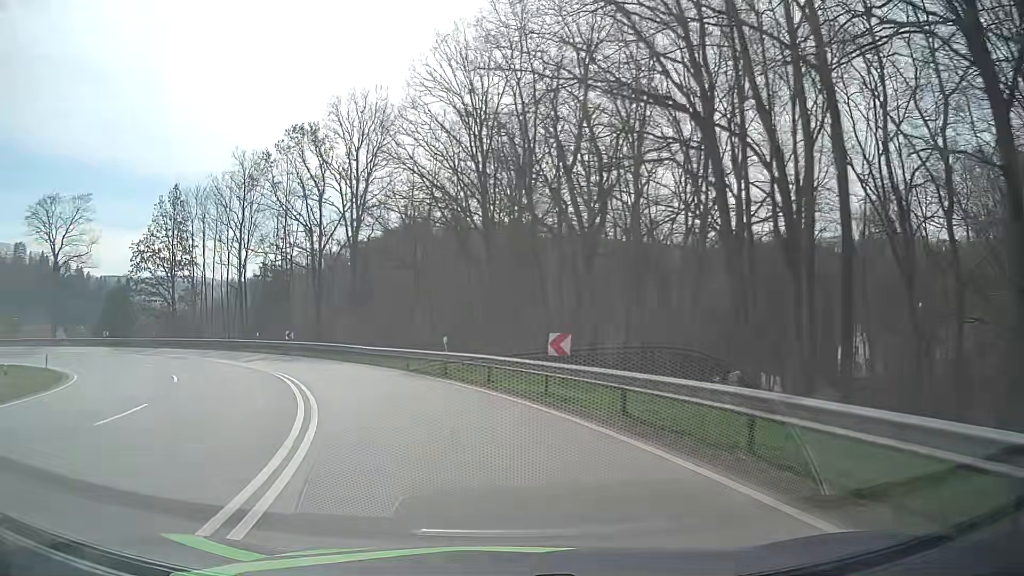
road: primary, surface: asphalt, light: Day
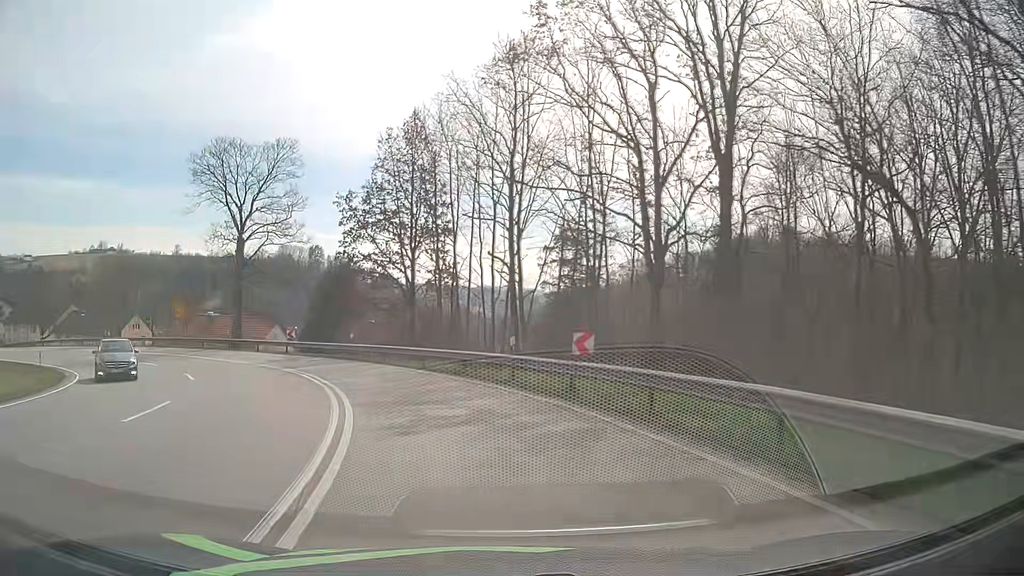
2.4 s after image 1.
(-6.7, +25.2) m; -28°
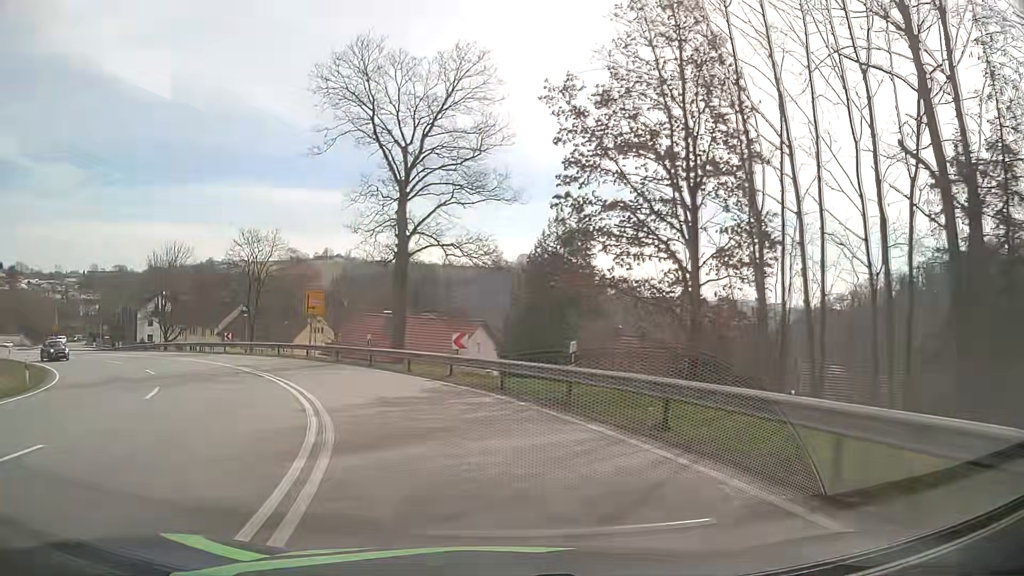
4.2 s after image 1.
(-3.7, +20.0) m; -21°
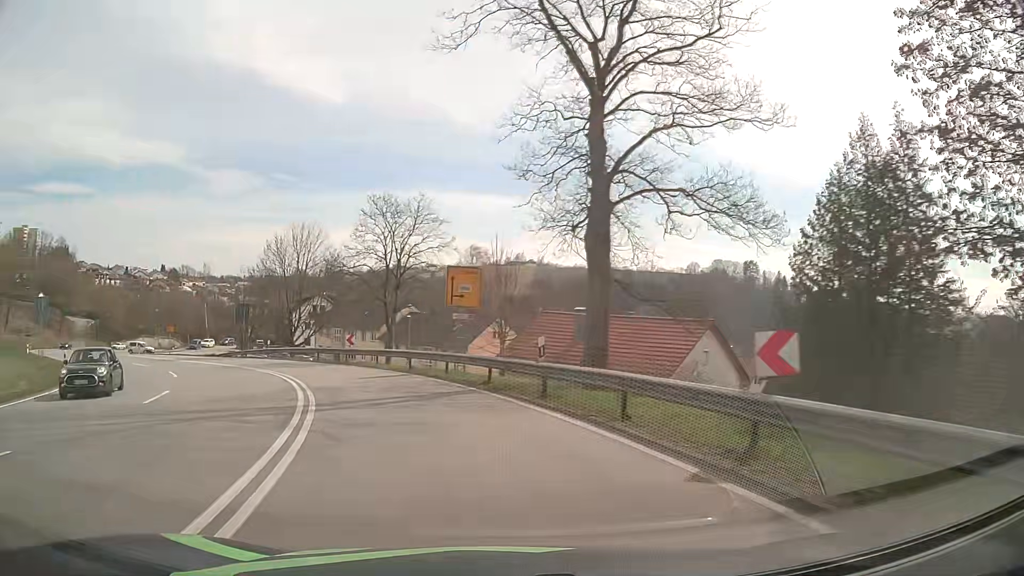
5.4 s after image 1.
(-1.8, +13.9) m; -16°
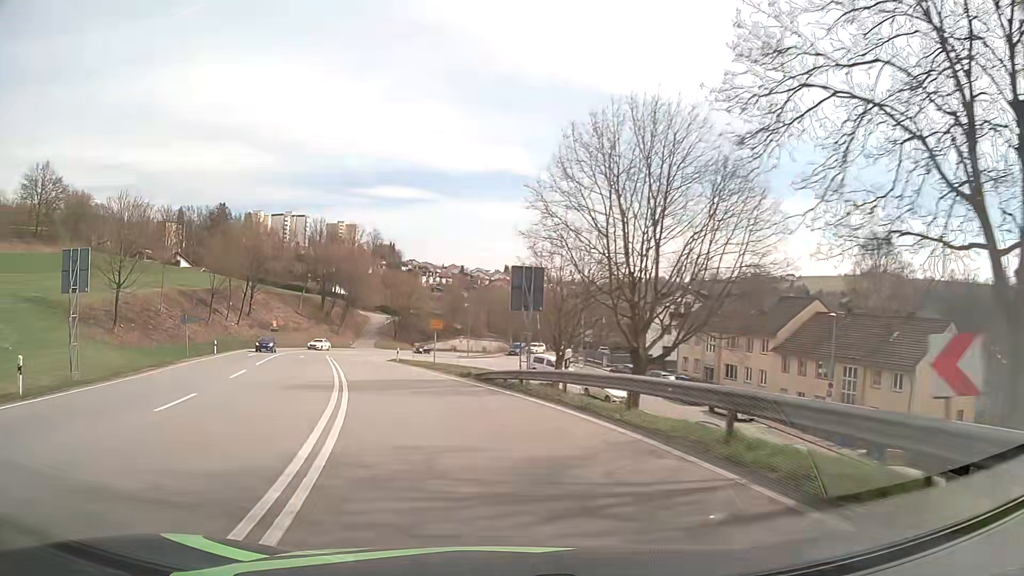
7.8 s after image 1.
(-7.9, +27.5) m; -30°
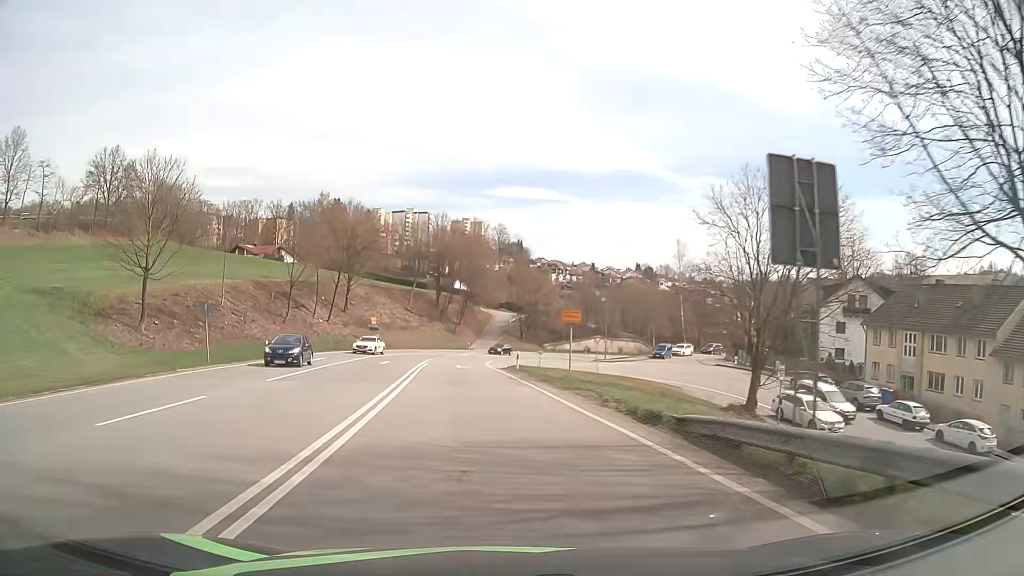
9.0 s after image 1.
(-1.6, +14.8) m; -11°
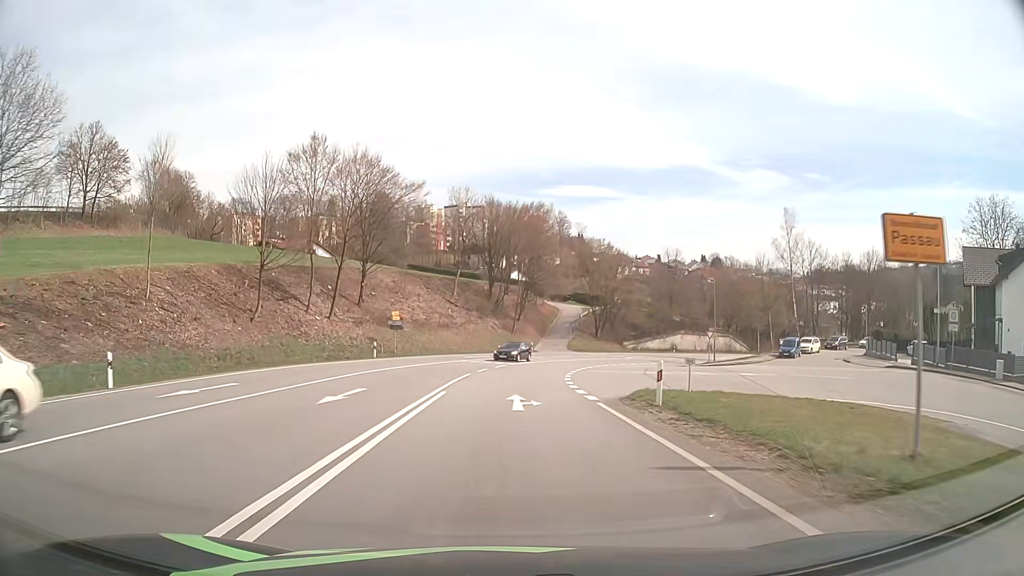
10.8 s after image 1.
(-1.4, +22.8) m; -5°
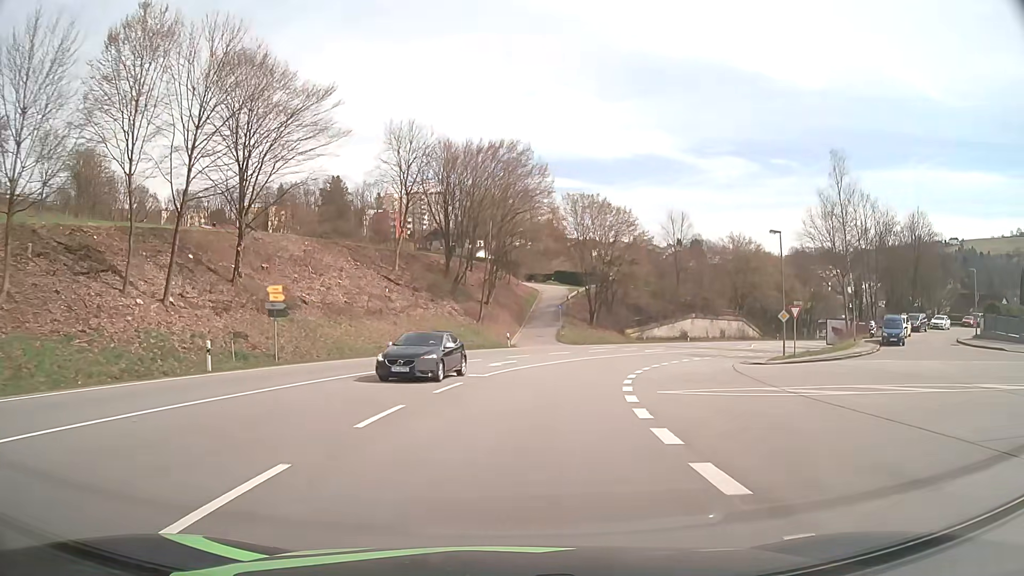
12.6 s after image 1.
(+0.3, +23.0) m; +3°
(0, +10) (+2, +20) (+4, +30) (+8, +39) (+12, +48) (+18, +56) (+24, +64) (+30, +72) (+36, +80) (+43, +88) m
